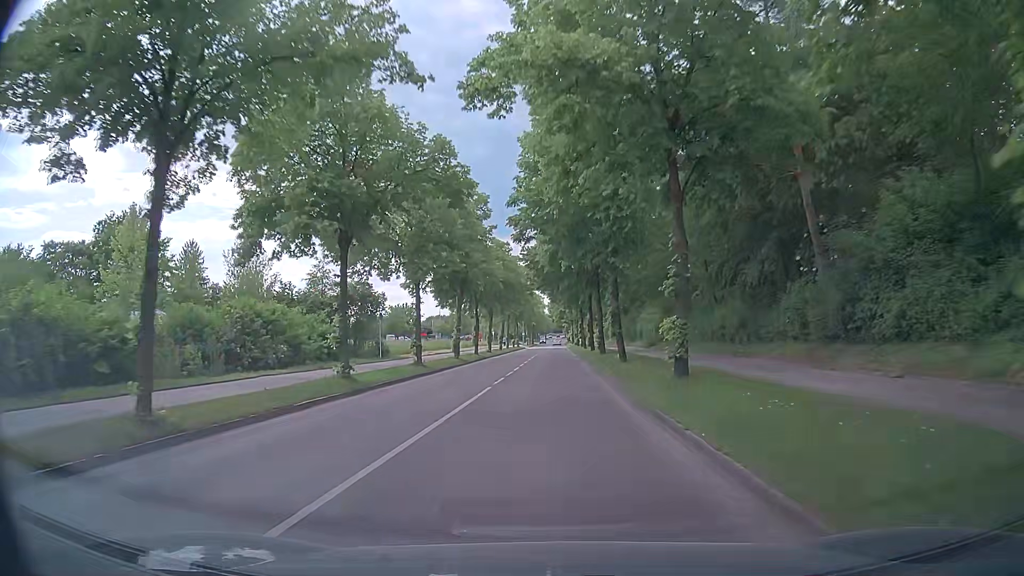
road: tertiary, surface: asphalt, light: Day
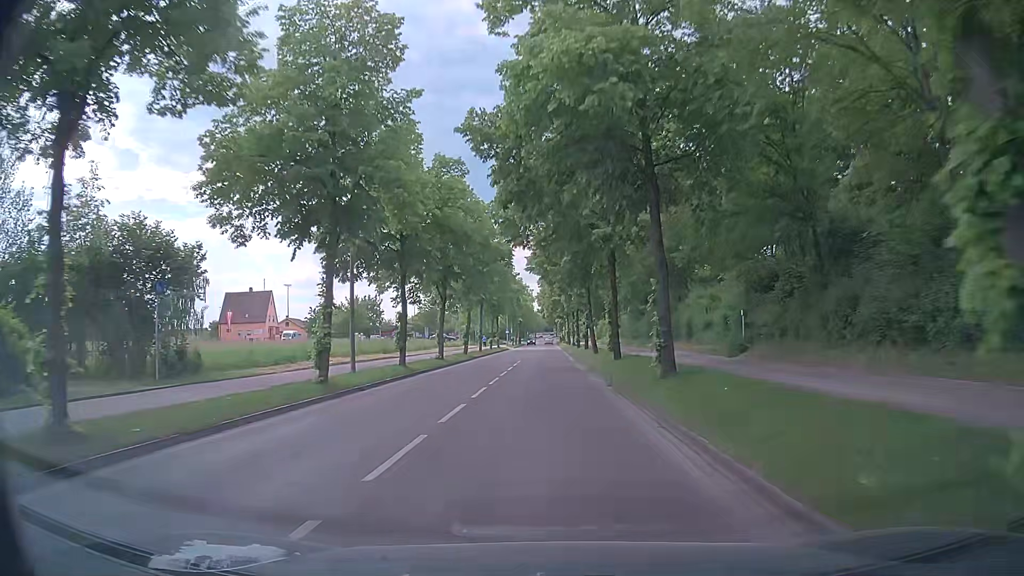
(+0.4, +23.2) m; +1°
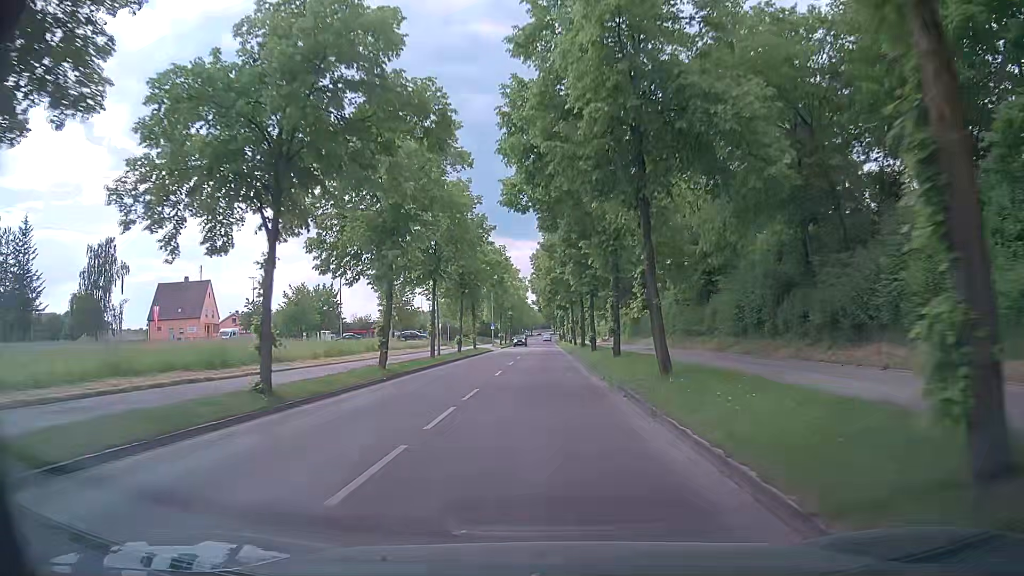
(+0.2, +23.5) m; +1°
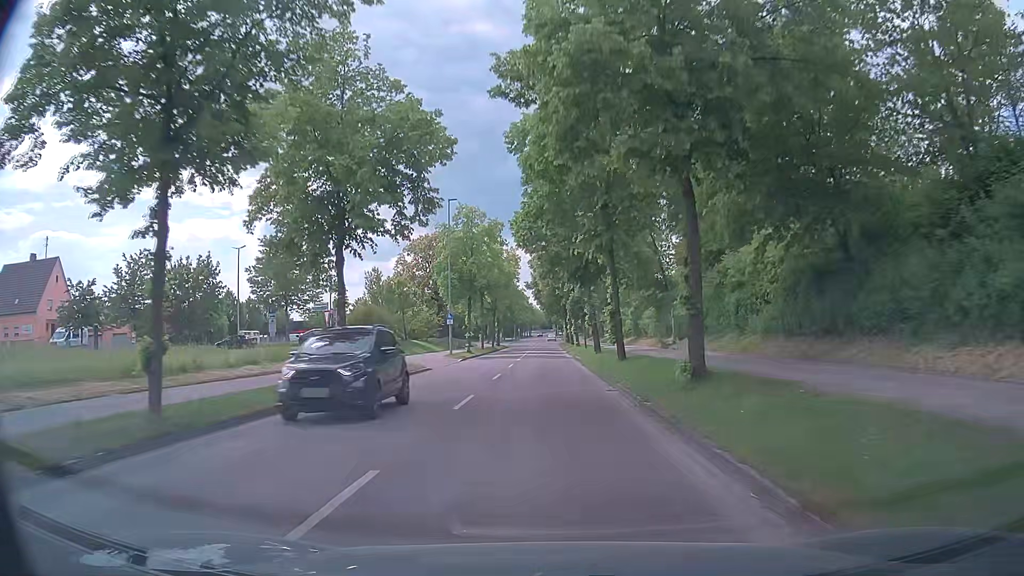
(-0.5, +37.5) m; -1°
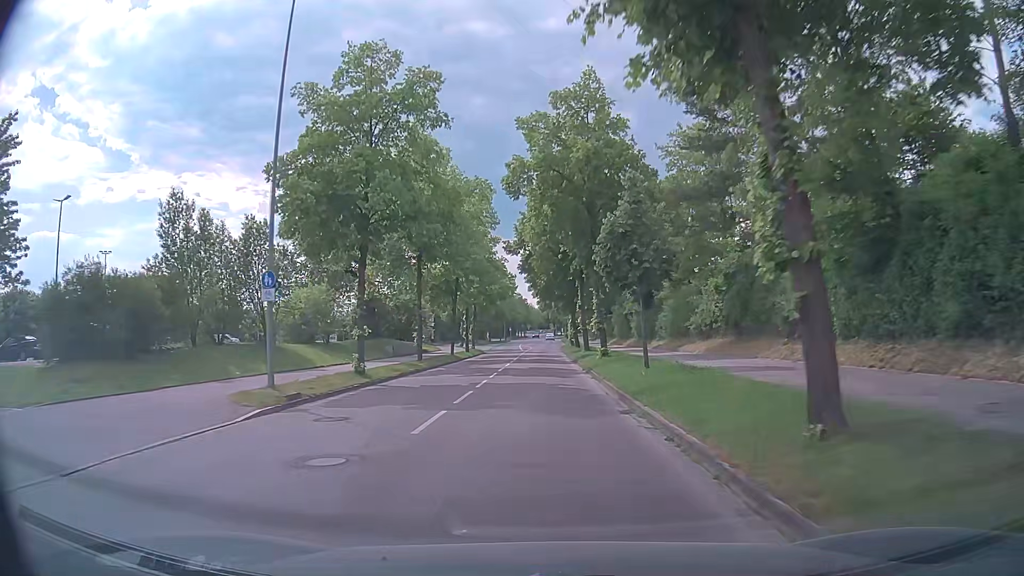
(+0.1, +30.3) m; 0°
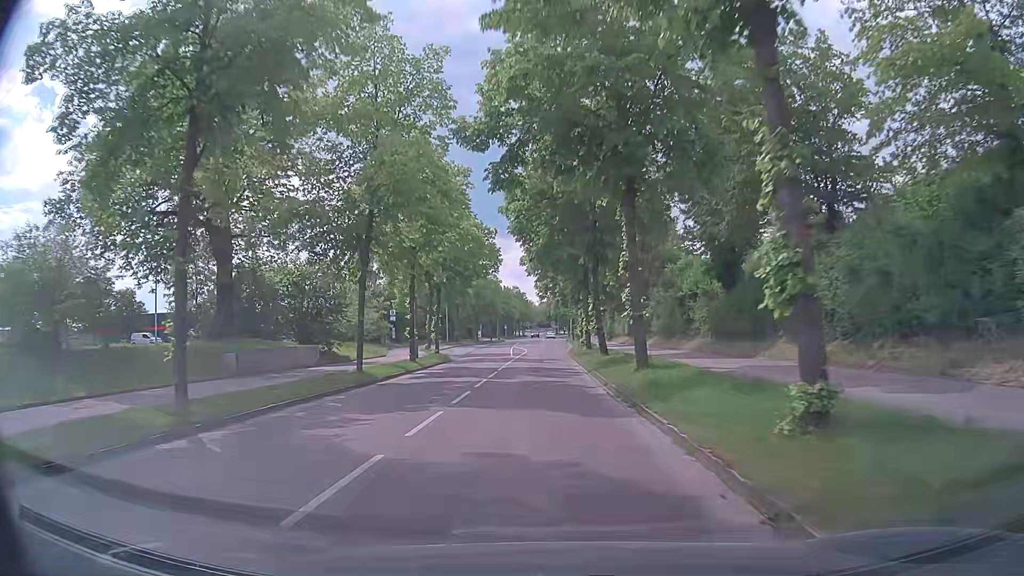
(+0.2, +22.9) m; +1°
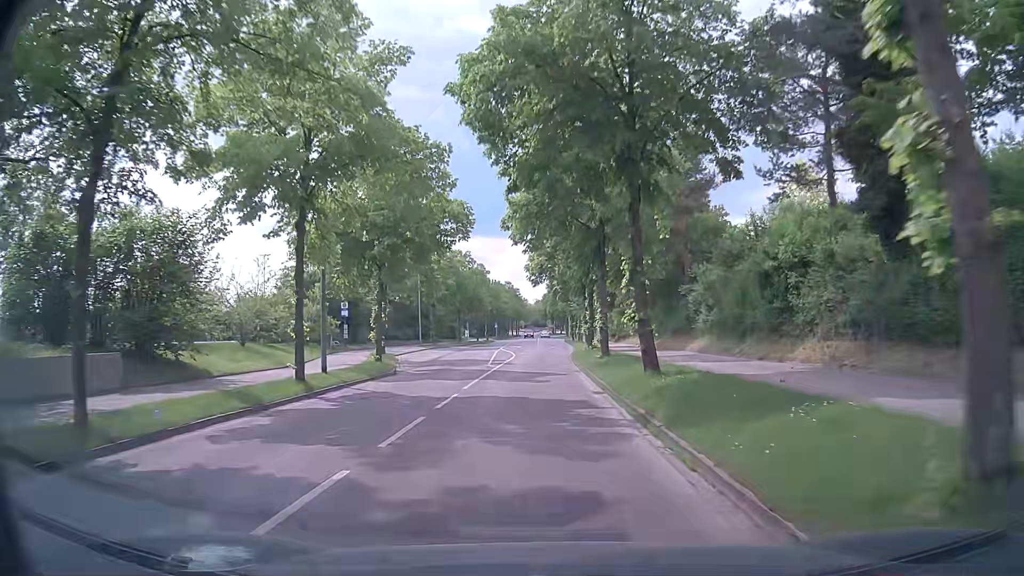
(0.0, +14.4) m; +1°
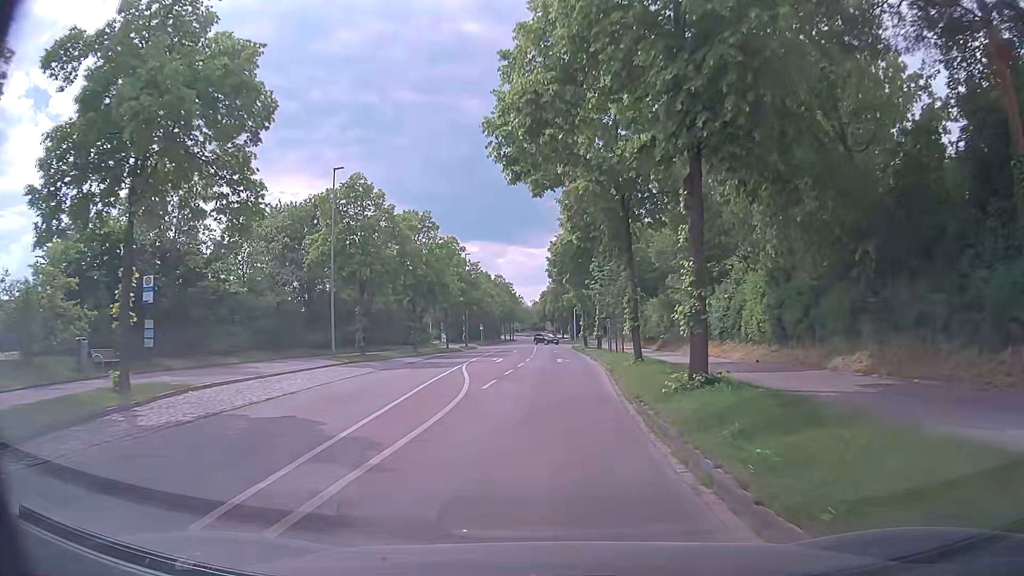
(-0.3, +26.6) m; -1°
(0, +10) (+1, +20) (+1, +30) (+1, +40) (+2, +50) (+2, +60) (+2, +70) (+5, +79) (+14, +83) (+24, +83) m
